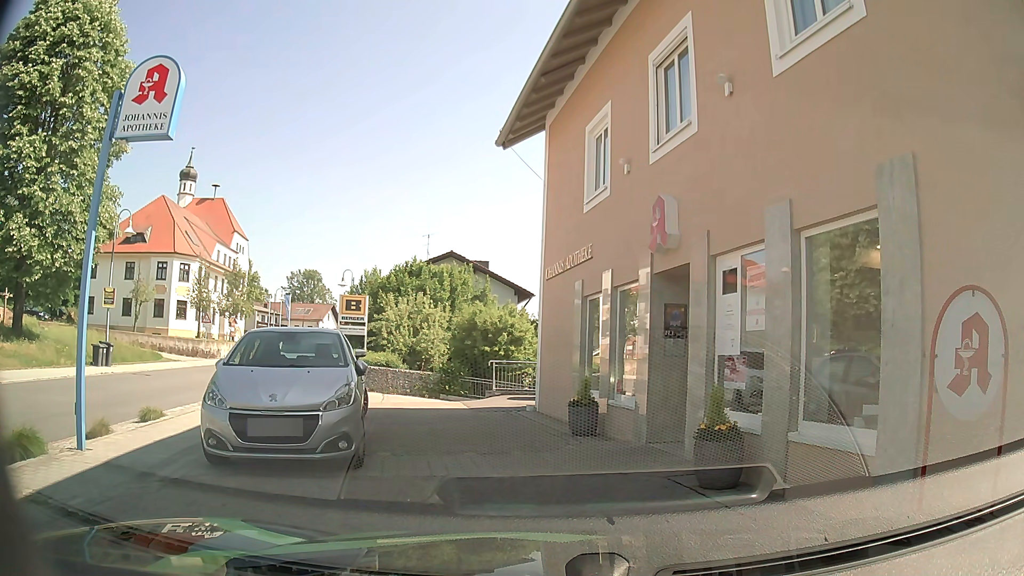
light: Day
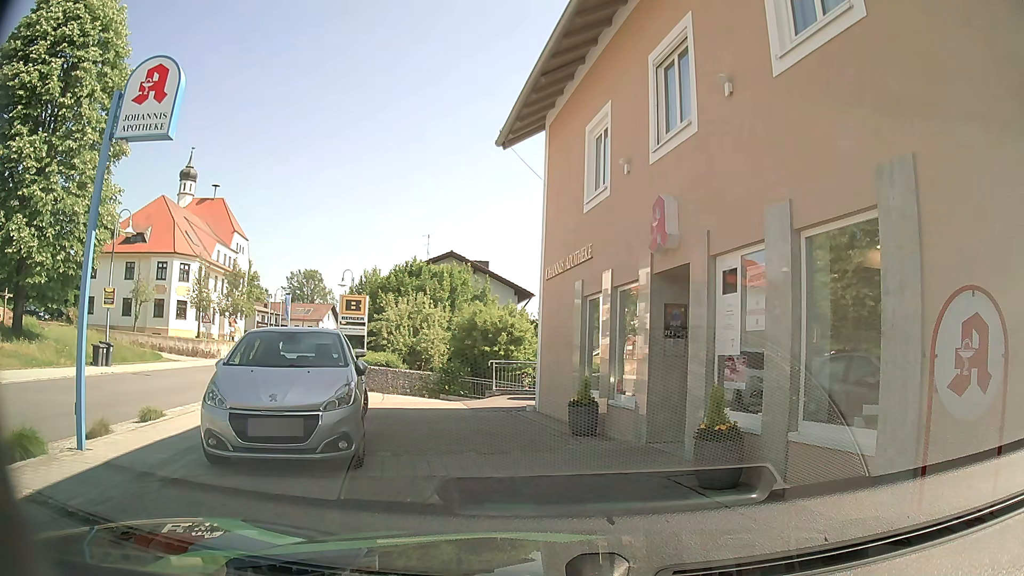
(0.0, 0.0) m; 0°
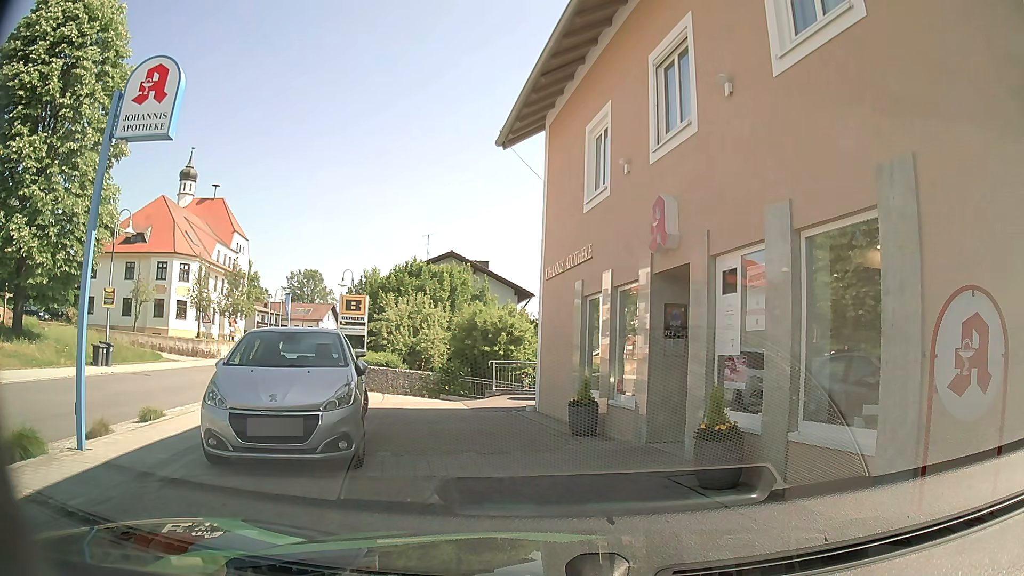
(0.0, 0.0) m; 0°
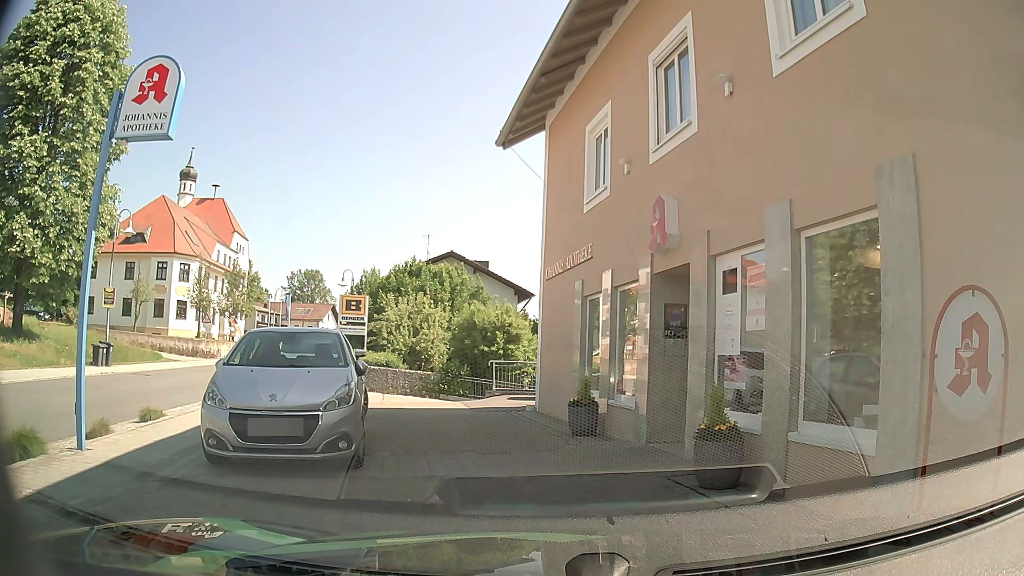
(0.0, 0.0) m; 0°
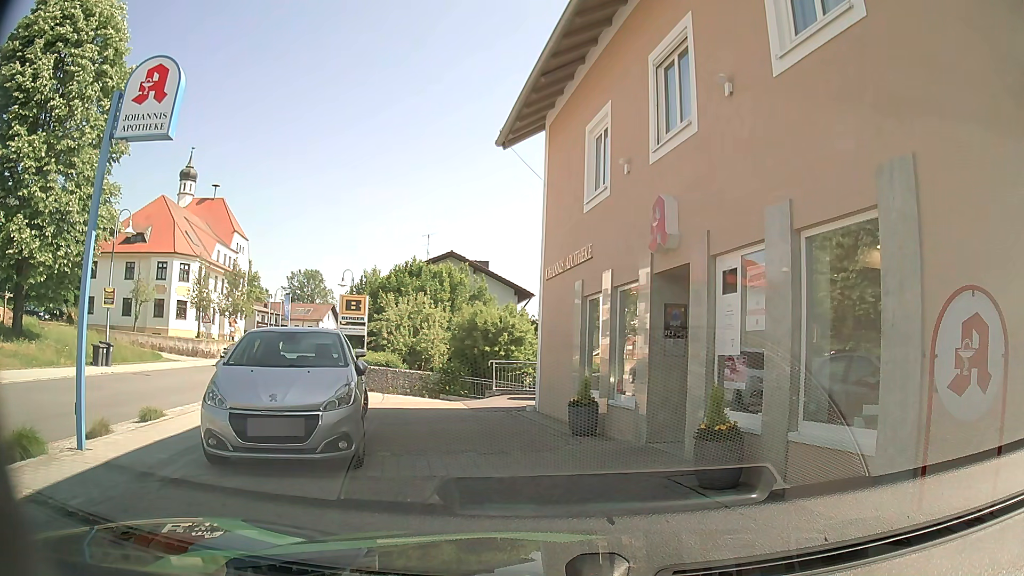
(0.0, 0.0) m; 0°
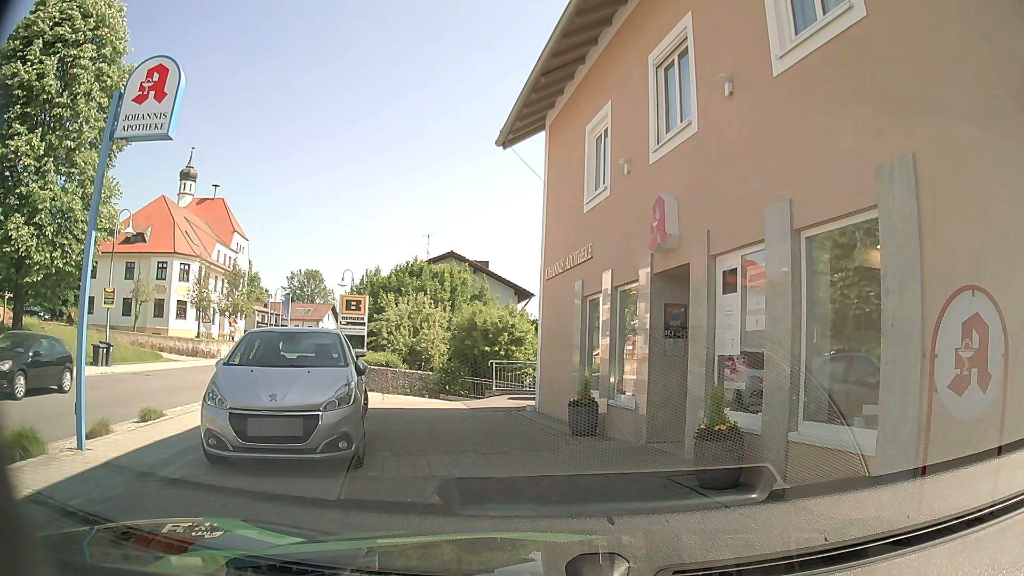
(0.0, 0.0) m; 0°
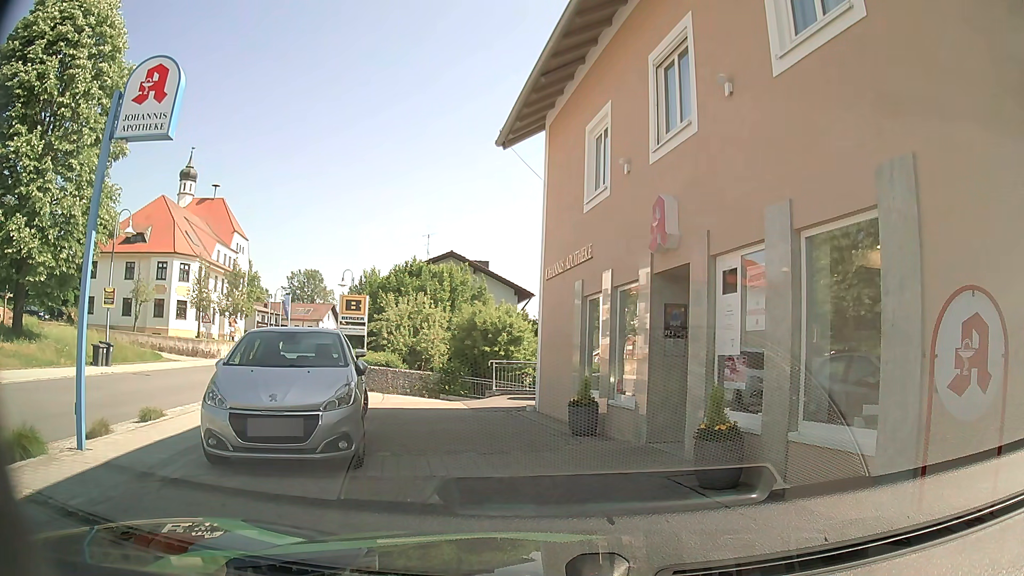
(0.0, 0.0) m; 0°
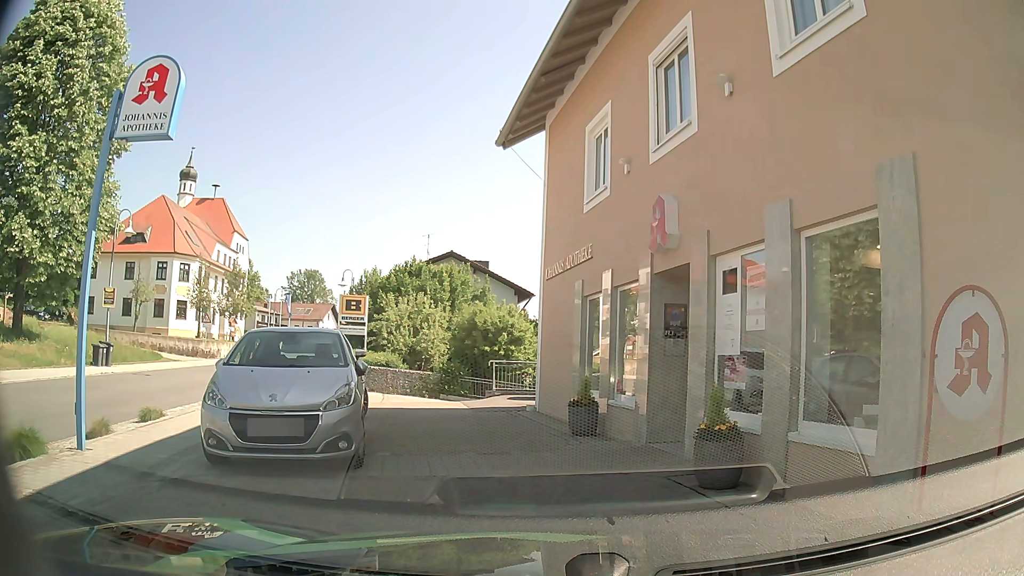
(0.0, 0.0) m; 0°
